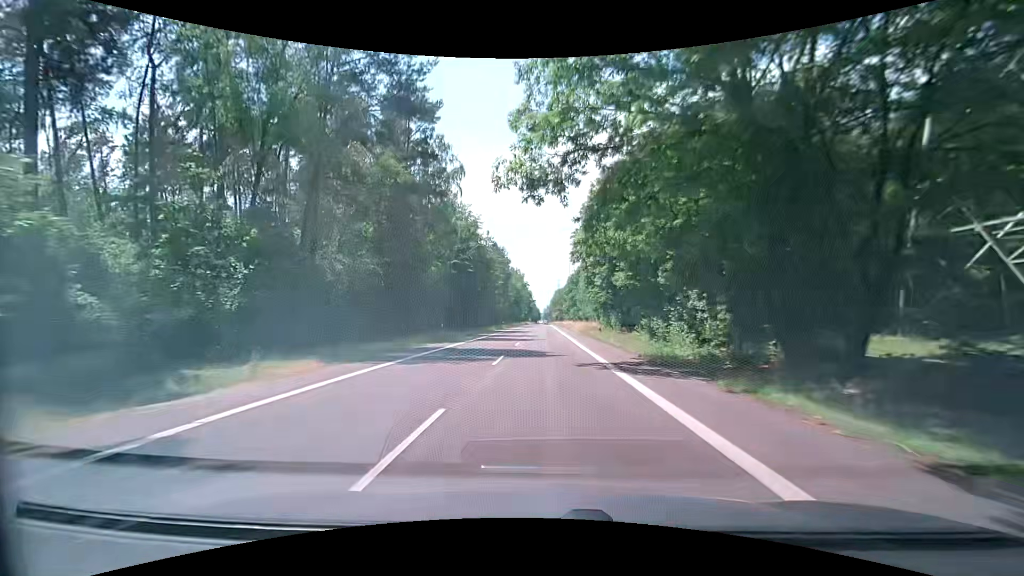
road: secondary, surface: asphalt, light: Day
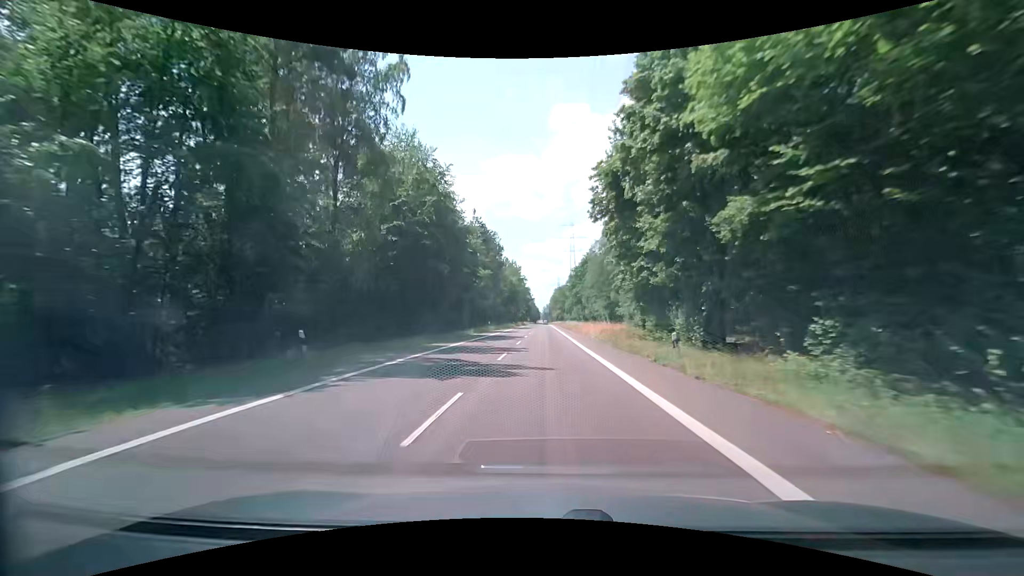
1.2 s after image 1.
(0.0, +21.1) m; 0°
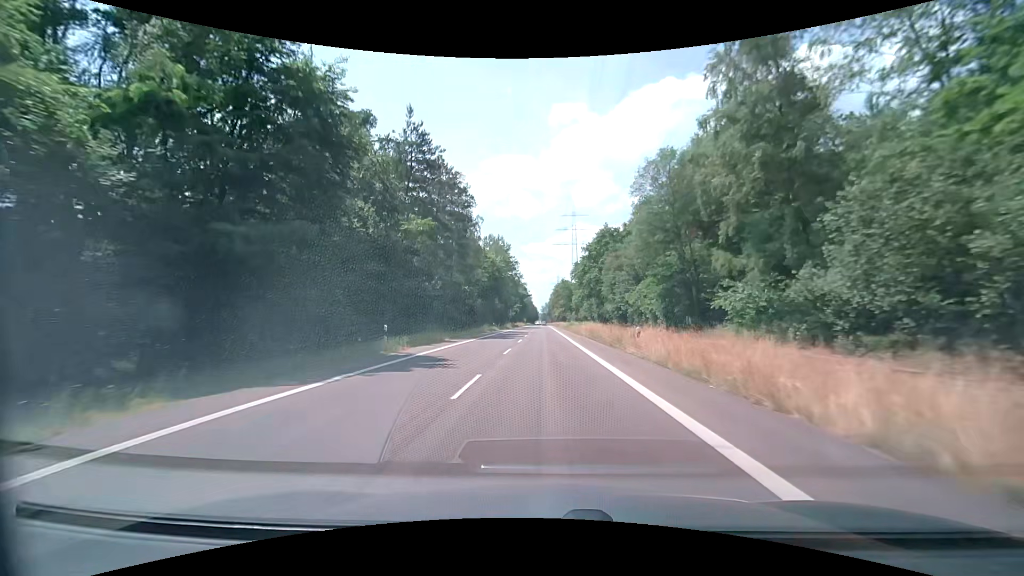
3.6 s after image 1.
(+0.1, +42.3) m; 0°
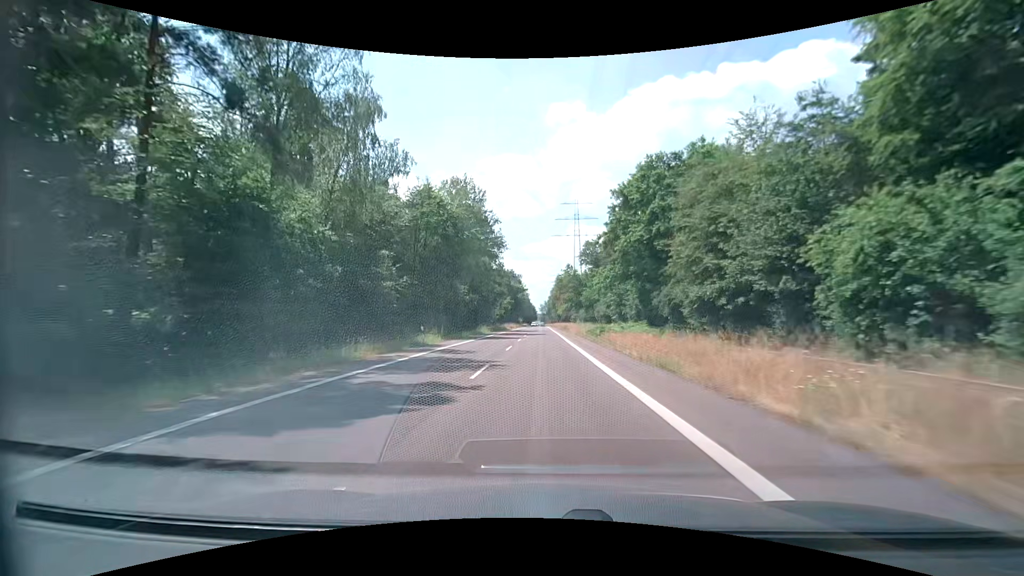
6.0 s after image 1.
(0.0, +42.4) m; 0°
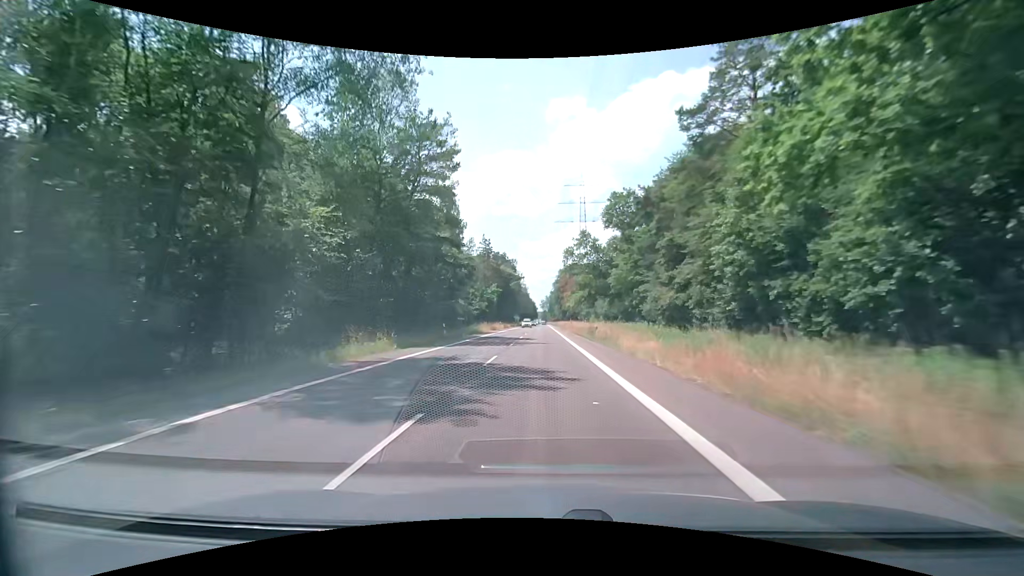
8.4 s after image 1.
(-0.2, +42.5) m; 0°
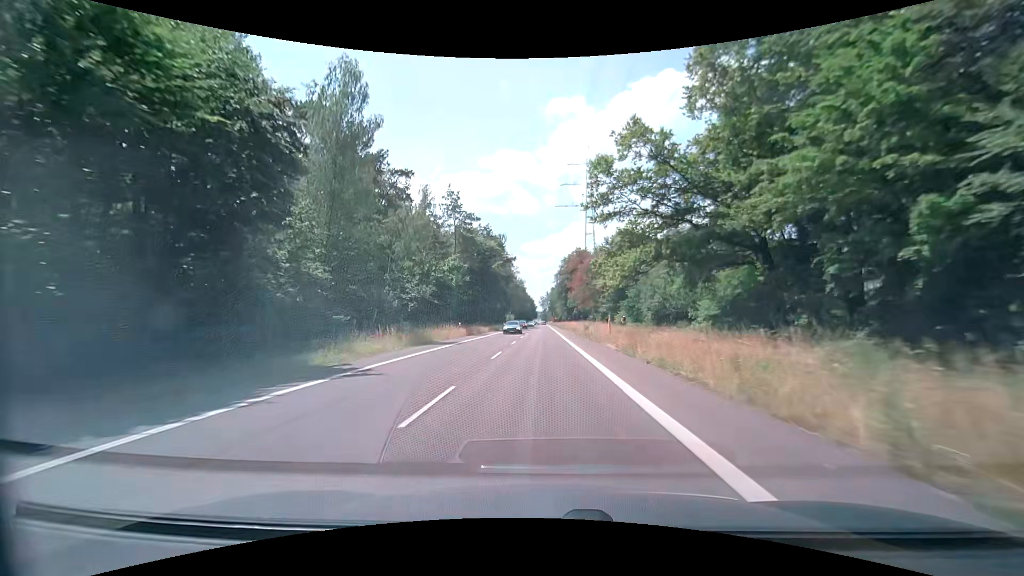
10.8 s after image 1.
(-0.1, +42.5) m; 0°
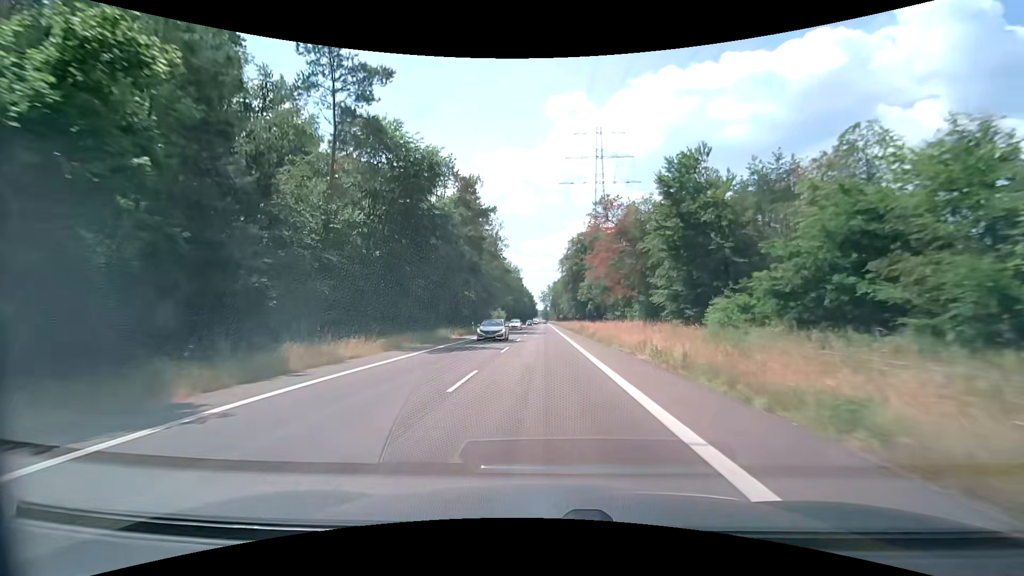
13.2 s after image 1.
(+0.1, +42.5) m; 0°
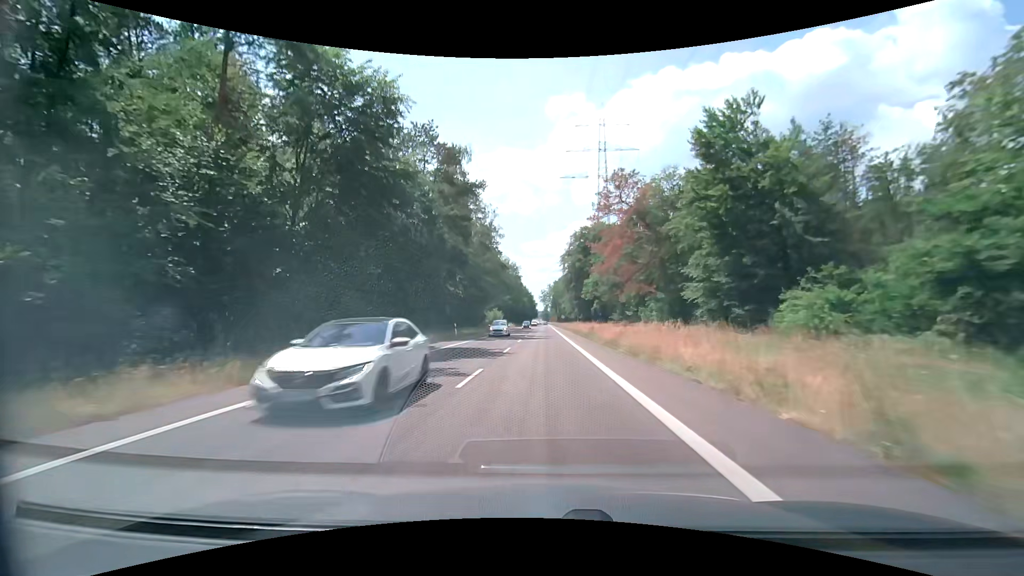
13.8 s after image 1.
(0.0, +10.6) m; 0°
(0, +10) (0, +20) (0, +30) (0, +40) (0, +50) (0, +60) (0, +70) (0, +80) (0, +90) (0, +100) m
